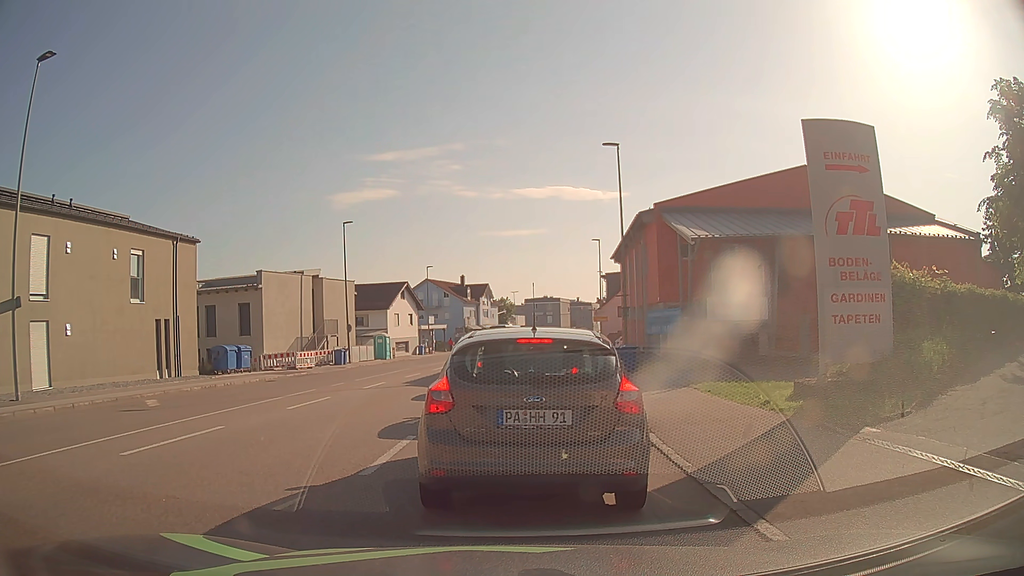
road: tertiary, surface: asphalt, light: Day
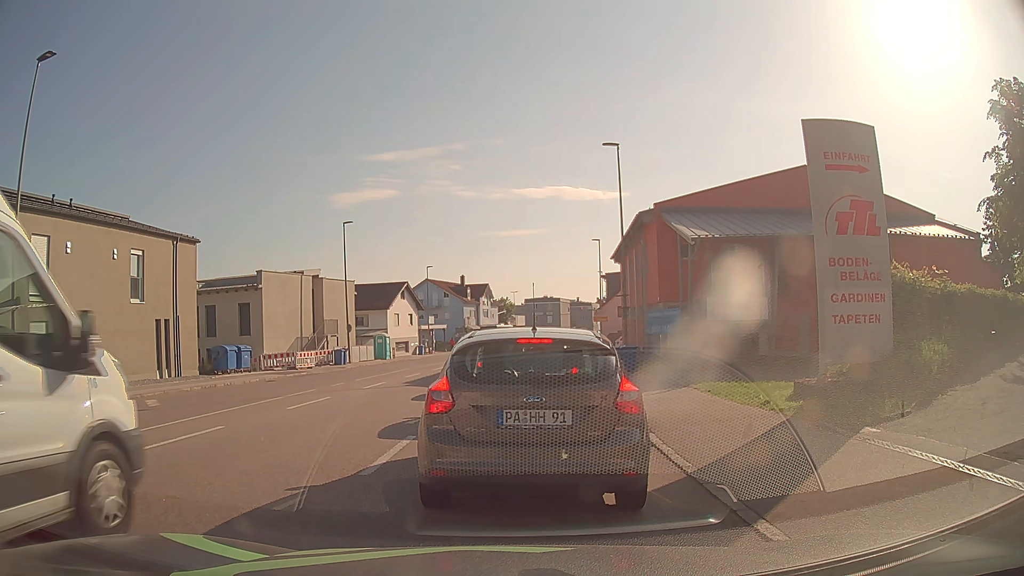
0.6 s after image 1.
(0.0, 0.0) m; 0°
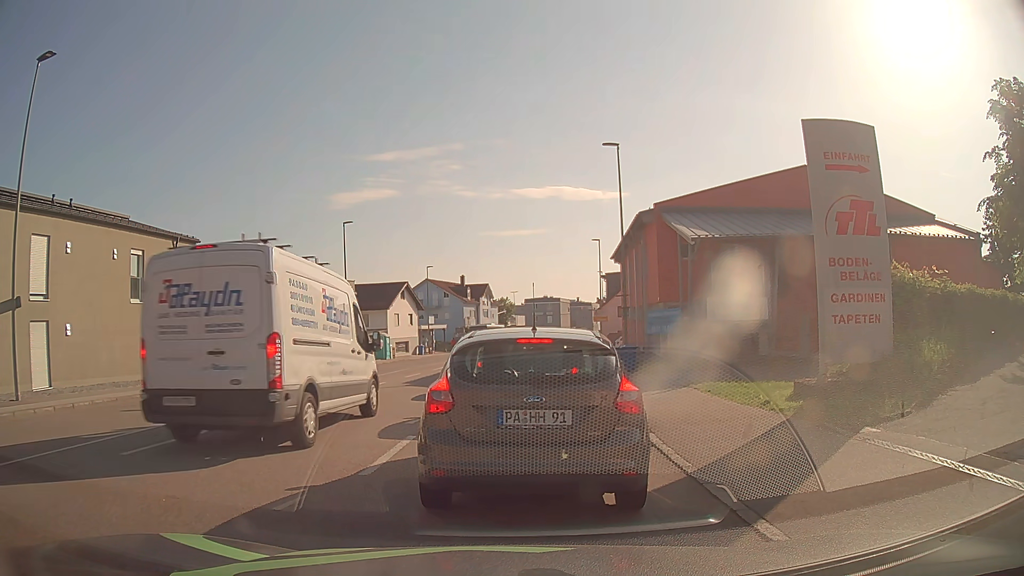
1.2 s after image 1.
(0.0, 0.0) m; 0°
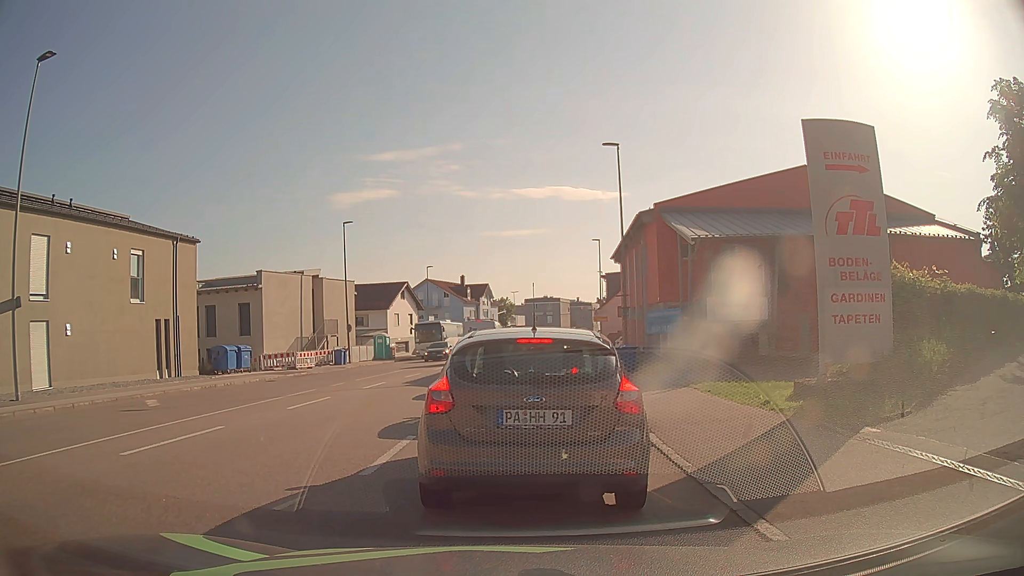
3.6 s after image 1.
(0.0, 0.0) m; 0°
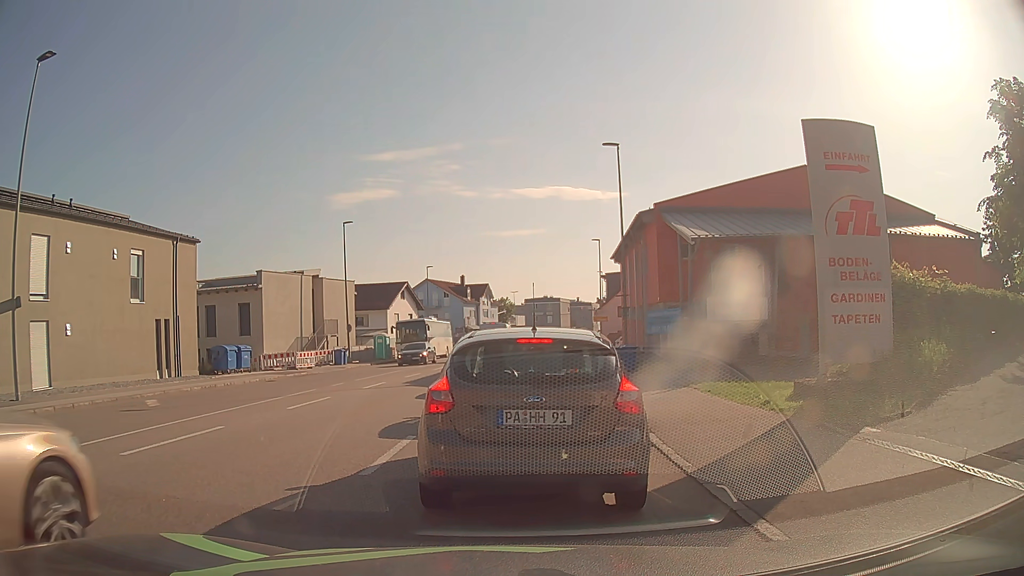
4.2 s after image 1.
(0.0, 0.0) m; 0°
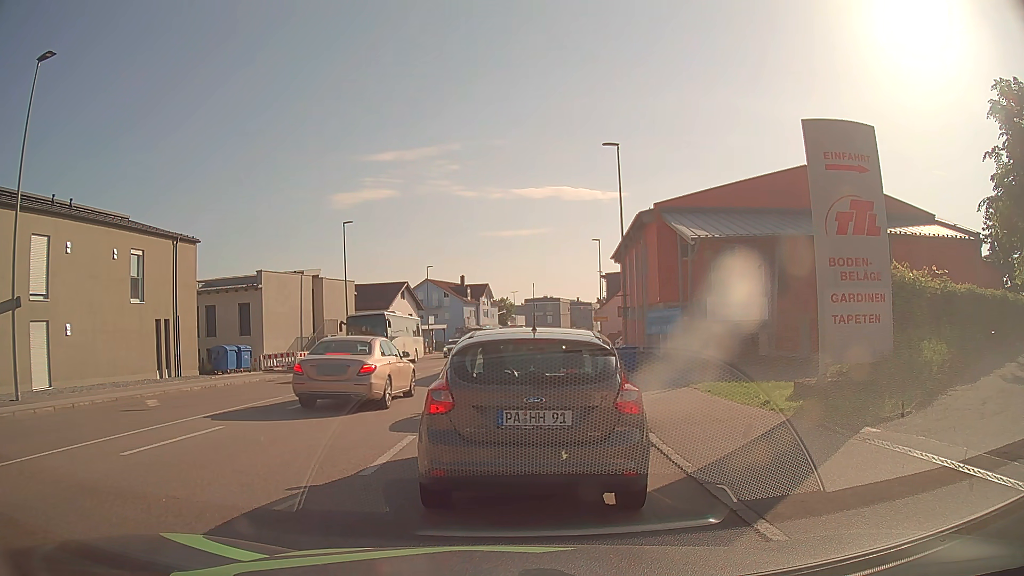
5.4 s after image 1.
(0.0, 0.0) m; 0°
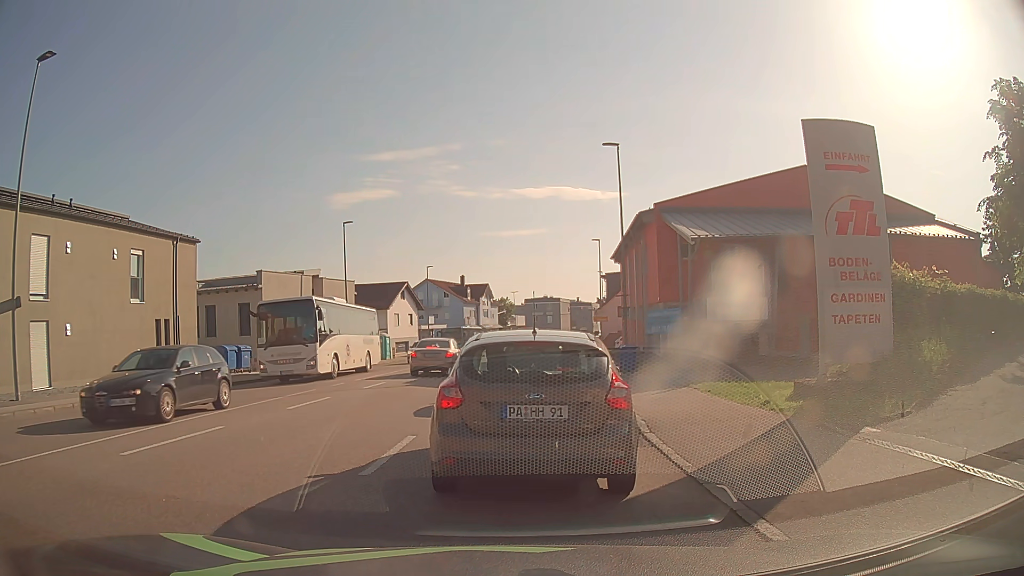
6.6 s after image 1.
(0.0, 0.0) m; 0°
